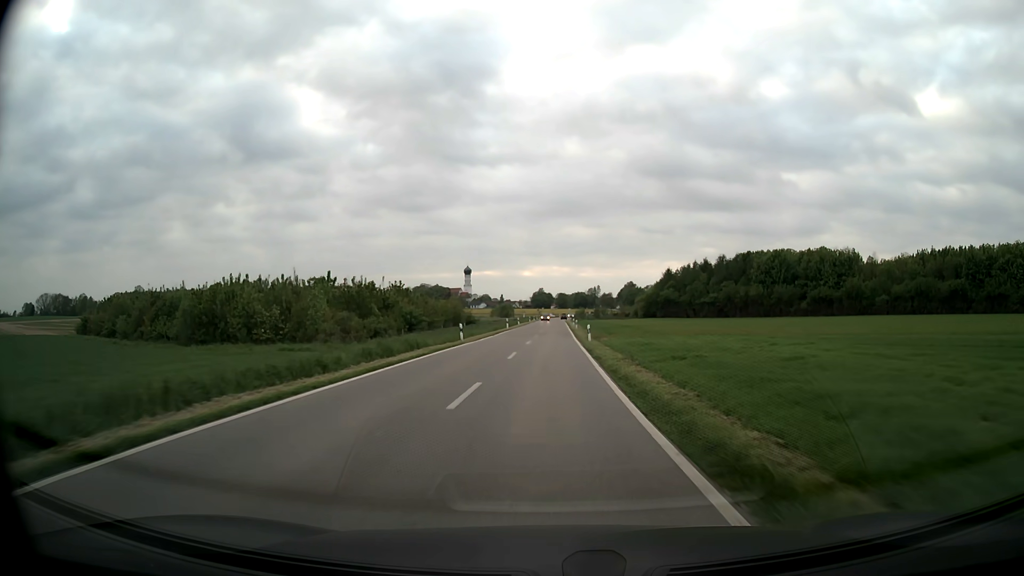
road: unclassified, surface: asphalt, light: Day
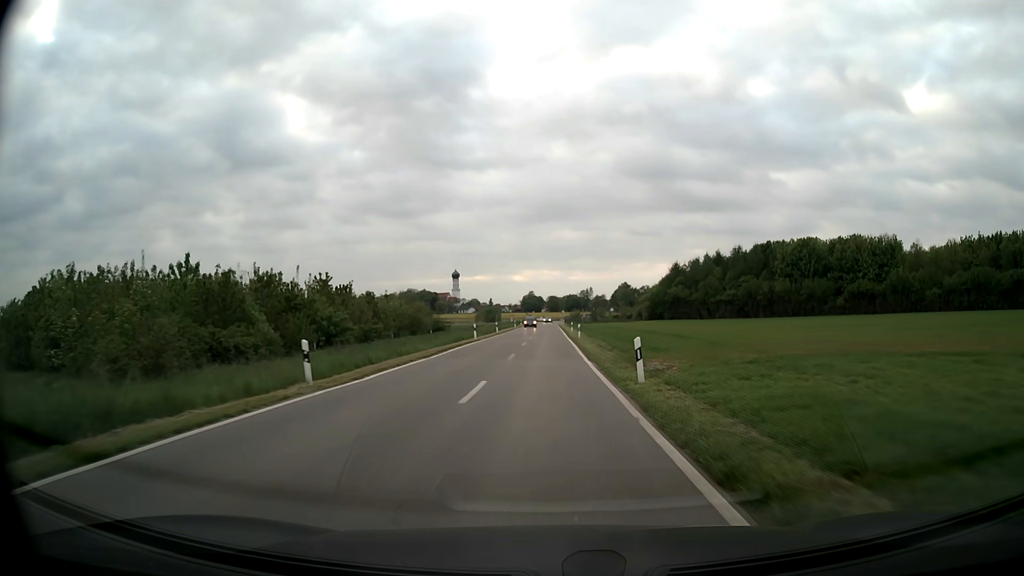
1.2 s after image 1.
(+0.2, +23.1) m; +1°
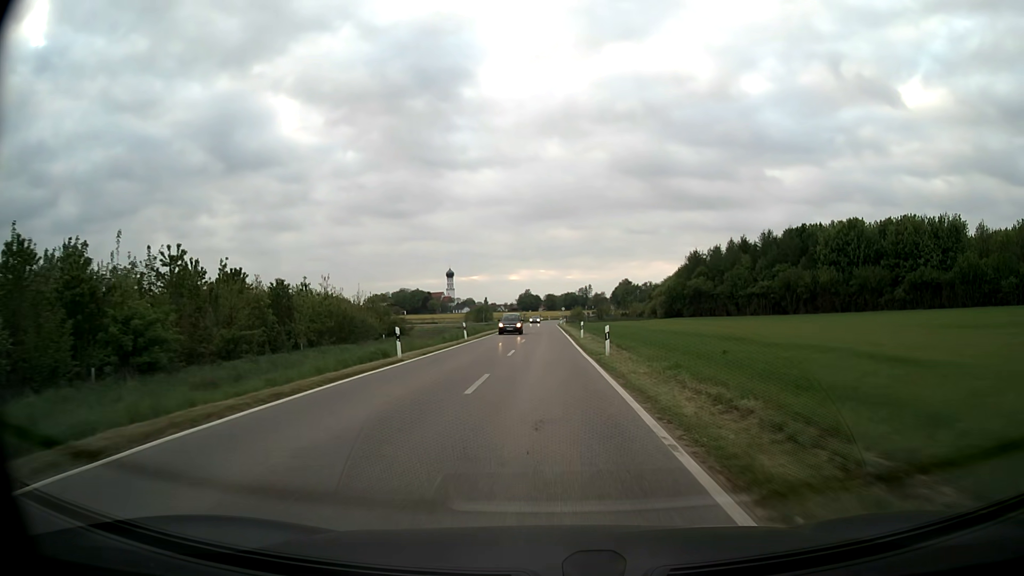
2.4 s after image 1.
(+0.1, +23.0) m; 0°
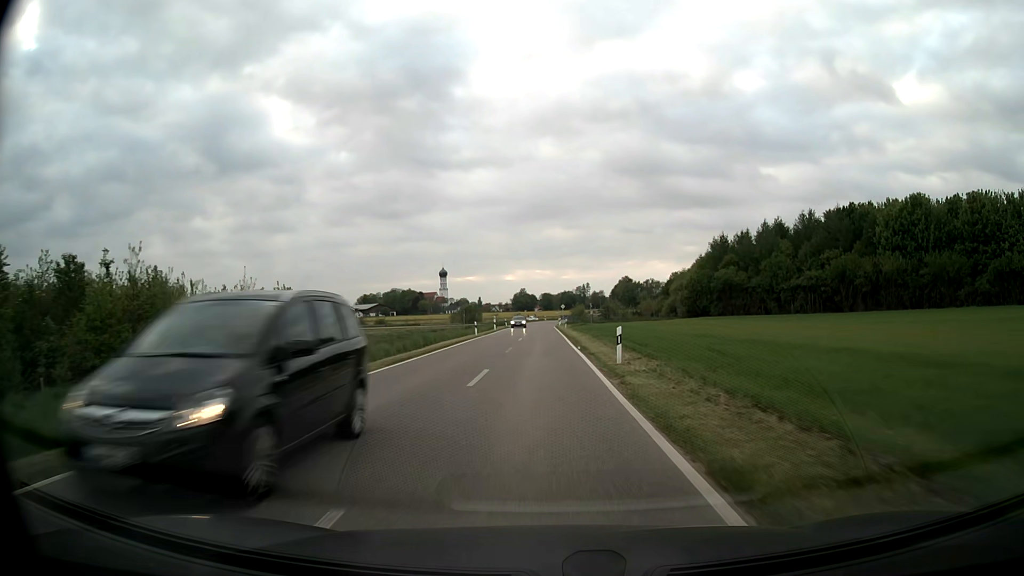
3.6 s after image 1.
(0.0, +22.8) m; 0°
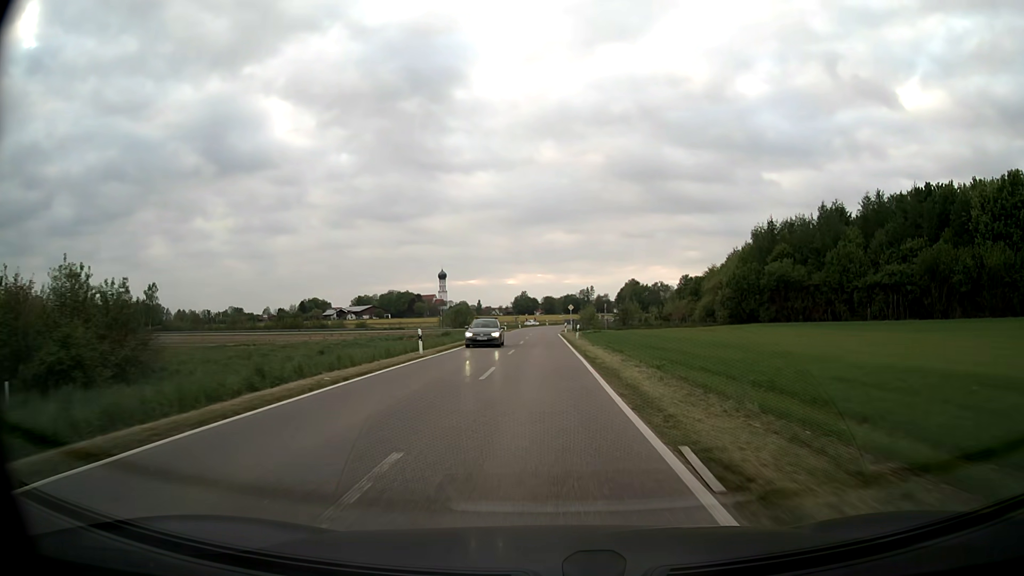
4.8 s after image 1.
(-0.1, +22.5) m; 0°
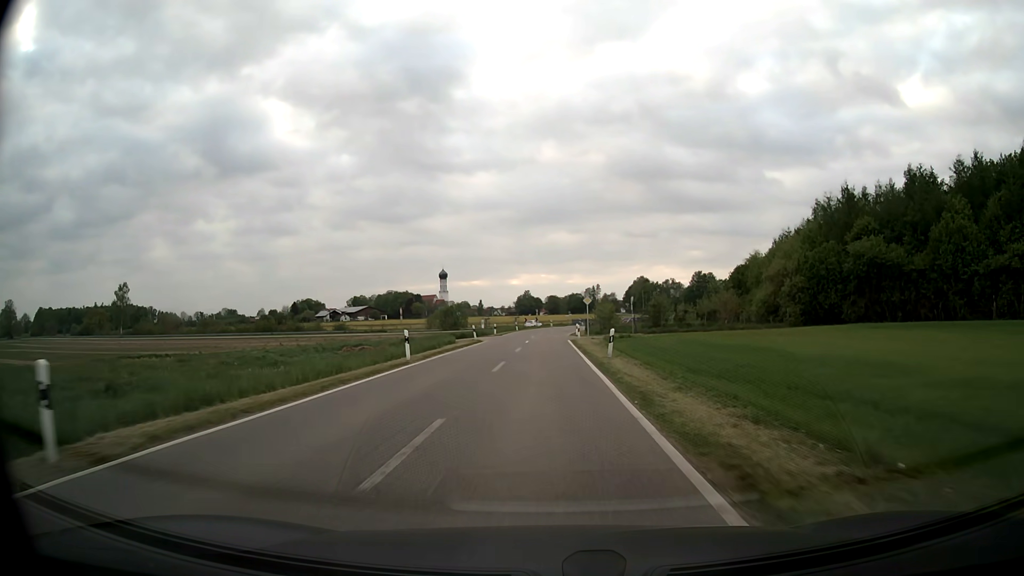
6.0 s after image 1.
(0.0, +21.8) m; 0°
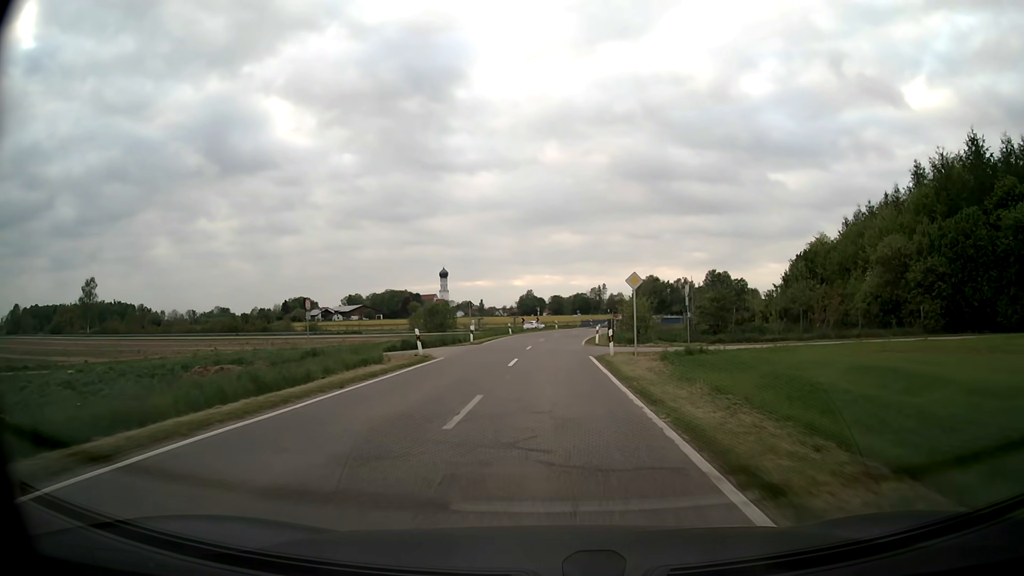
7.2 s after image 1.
(-0.1, +21.4) m; 0°
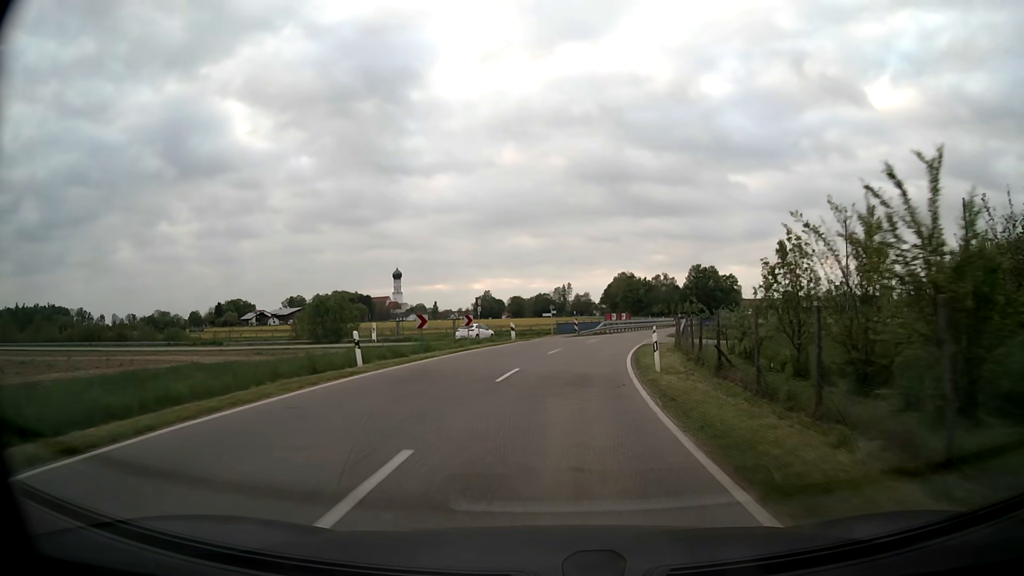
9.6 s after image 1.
(+0.7, +42.1) m; +3°
(0, +10) (+1, +20) (+2, +30) (+4, +40) (+7, +49) (+10, +59) (+13, +68) (+17, +77) (+21, +87) (+25, +96) m
